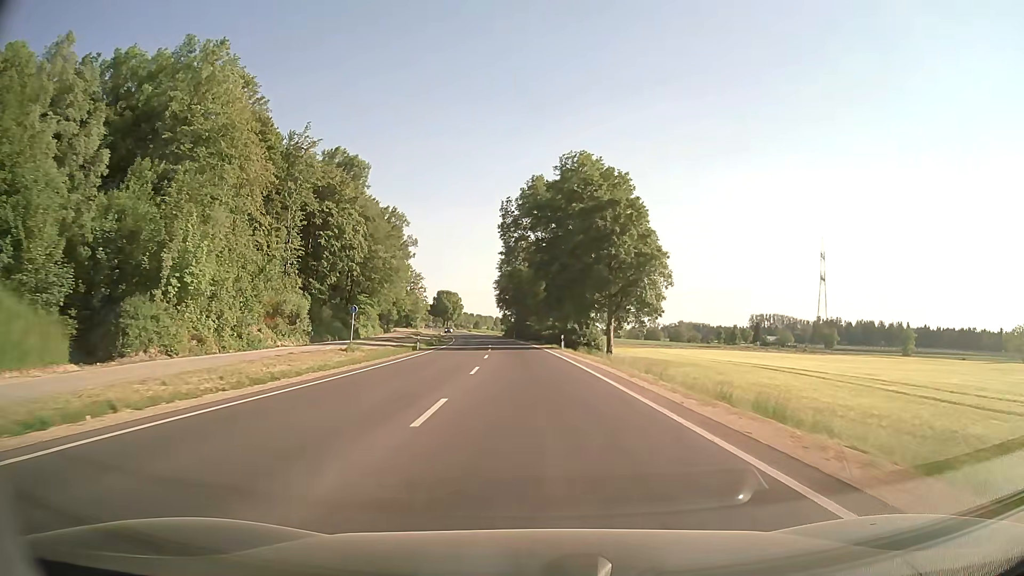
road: secondary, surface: asphalt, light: Day
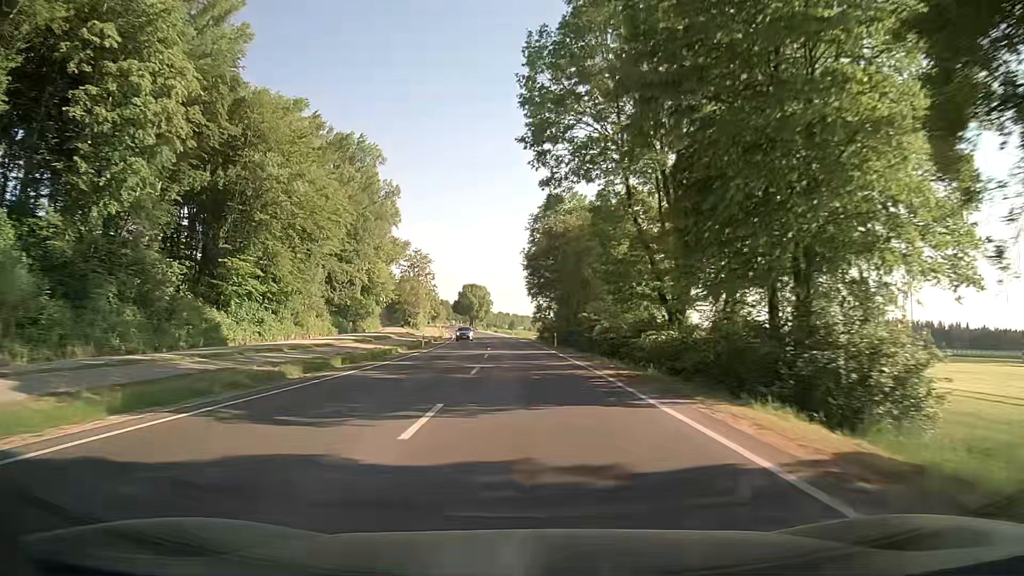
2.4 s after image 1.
(-1.5, +49.0) m; -3°
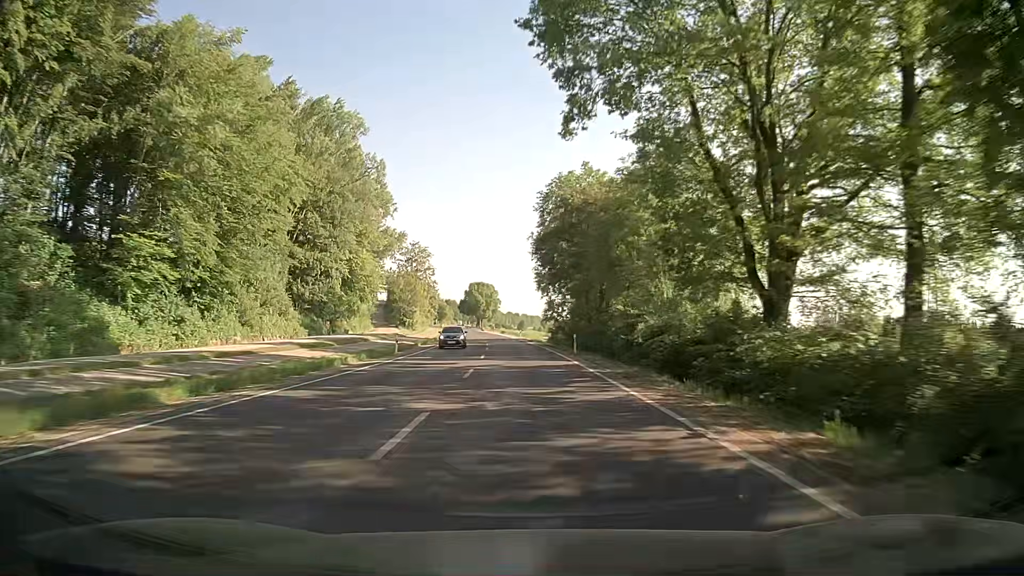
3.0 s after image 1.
(-0.1, +13.3) m; -1°
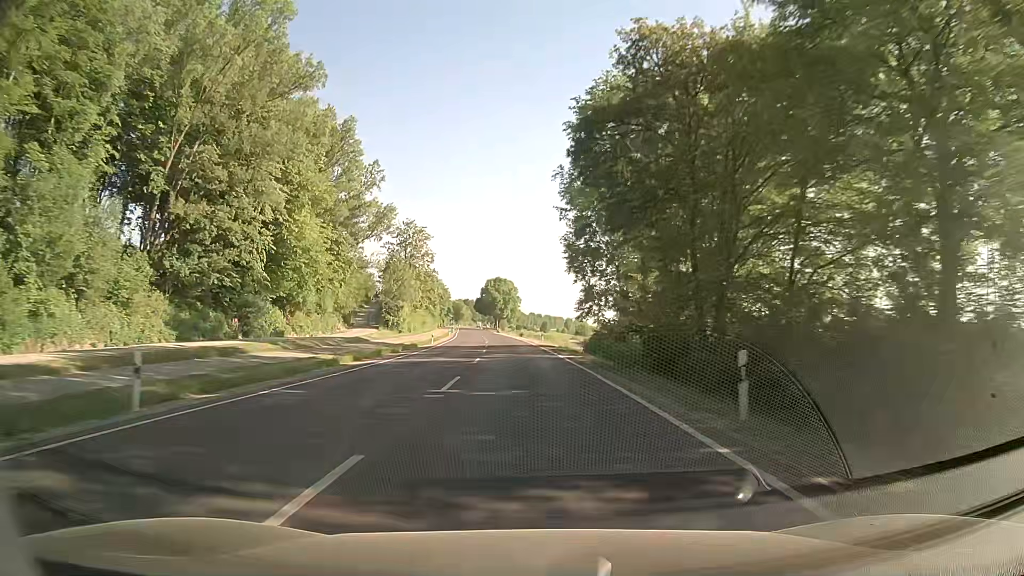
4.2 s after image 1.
(-0.5, +27.6) m; -2°
